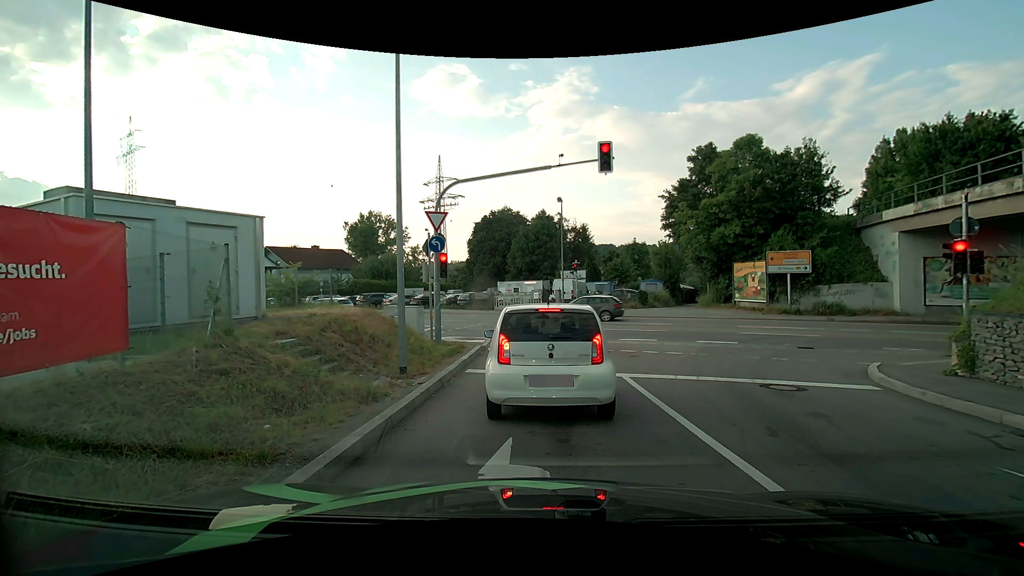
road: primary_link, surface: asphalt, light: Day
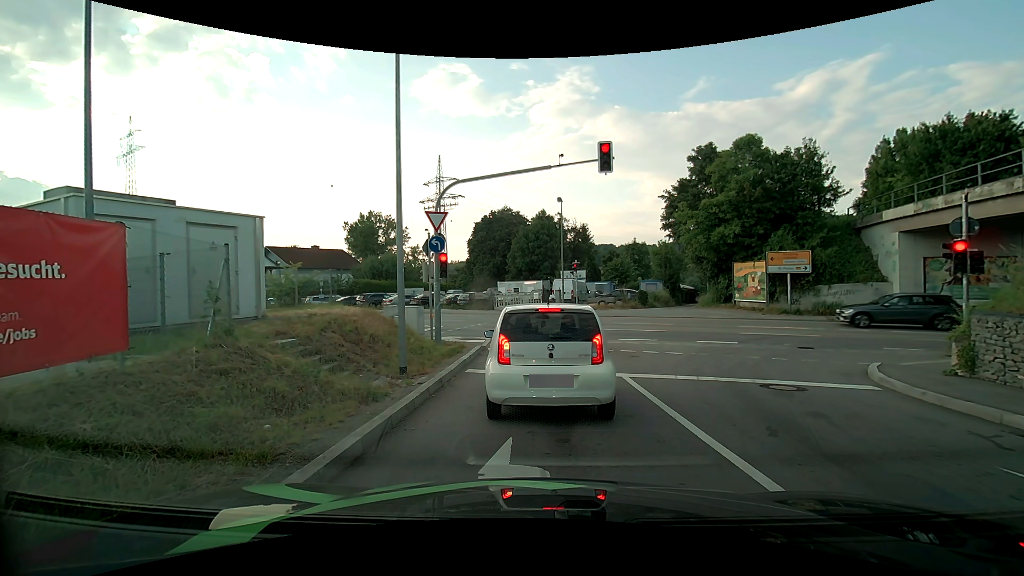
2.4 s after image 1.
(0.0, 0.0) m; 0°
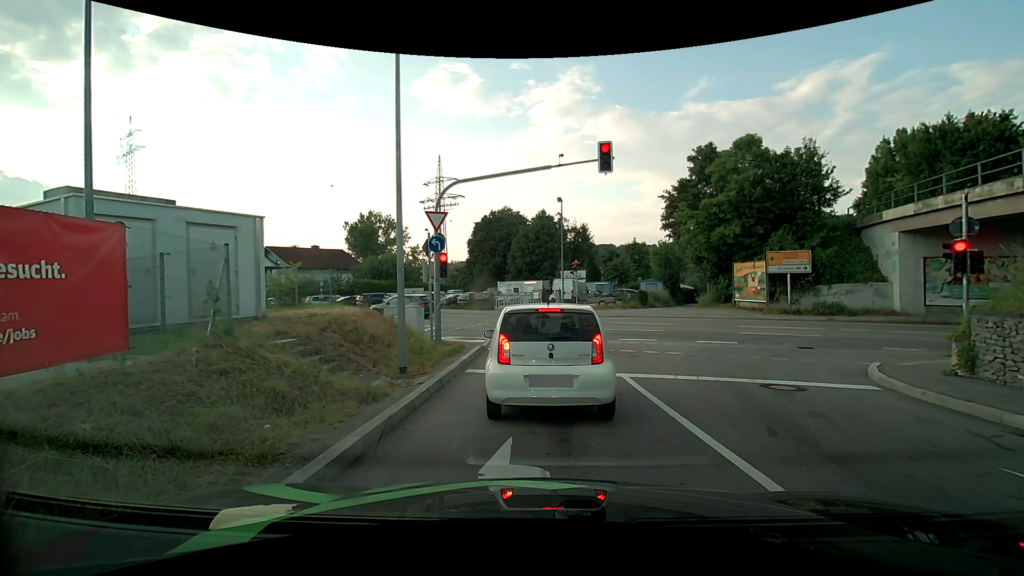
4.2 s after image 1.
(0.0, 0.0) m; 0°
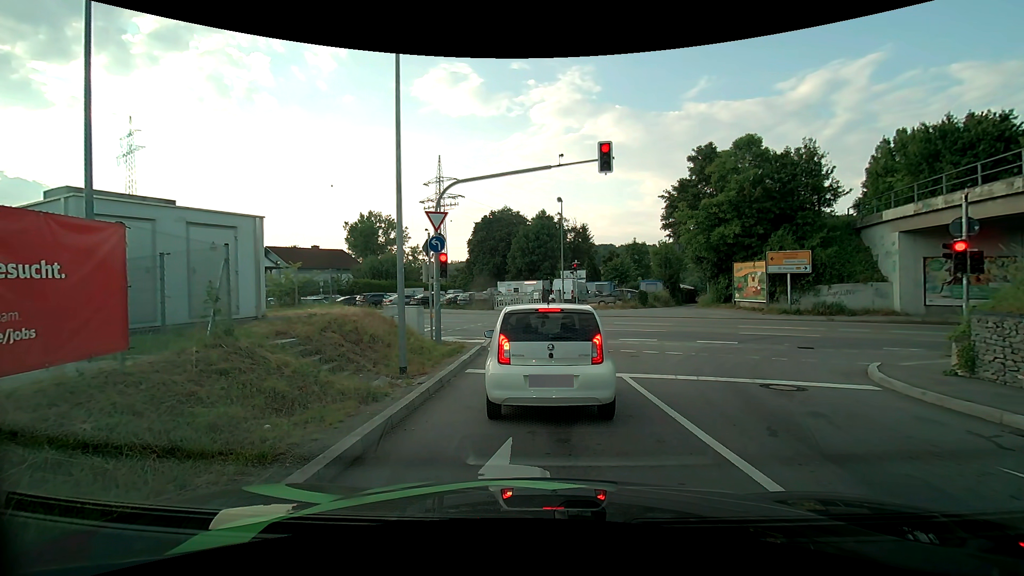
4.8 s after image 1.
(0.0, 0.0) m; 0°
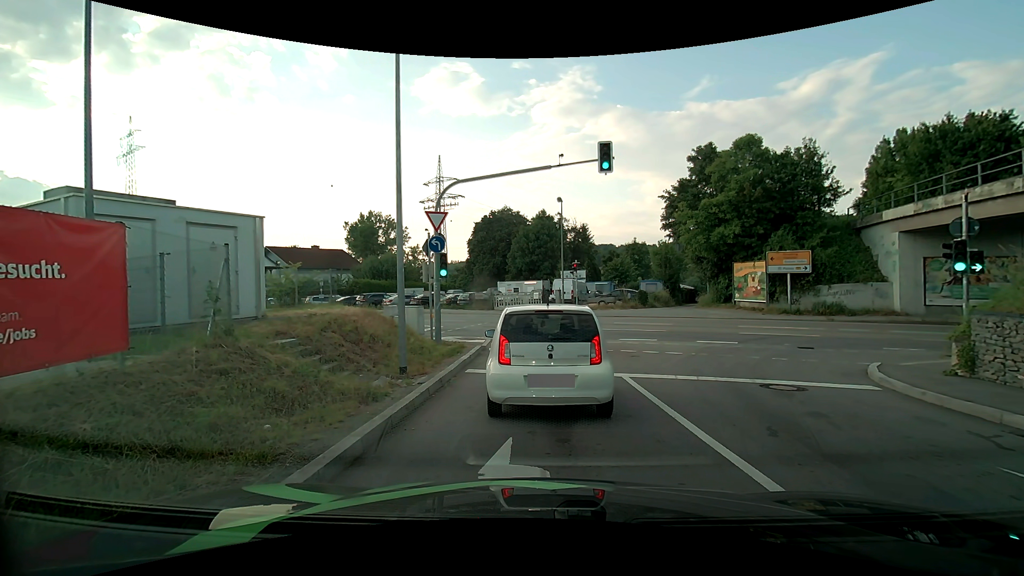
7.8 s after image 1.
(0.0, 0.0) m; 0°
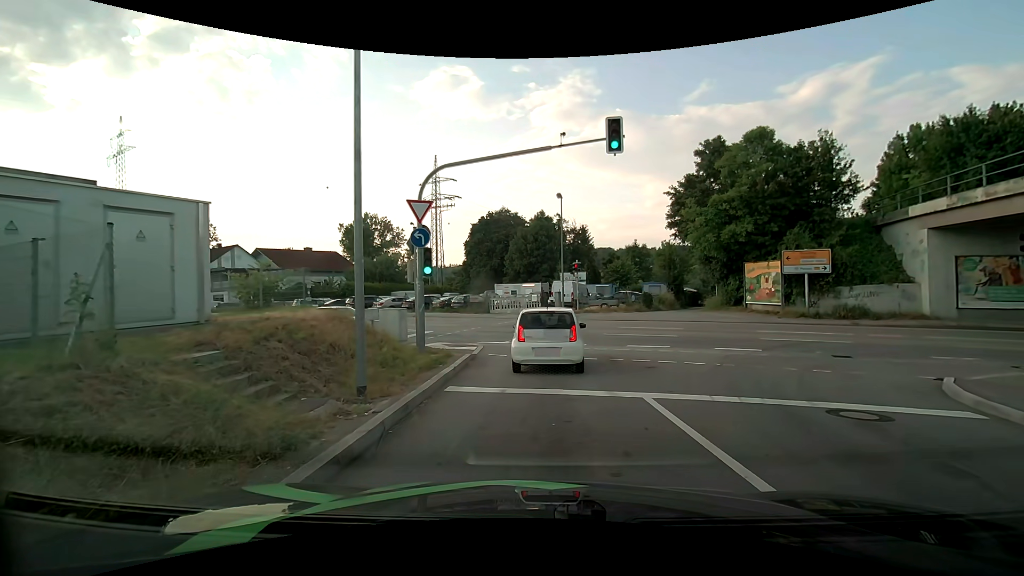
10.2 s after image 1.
(0.0, +2.5) m; +1°
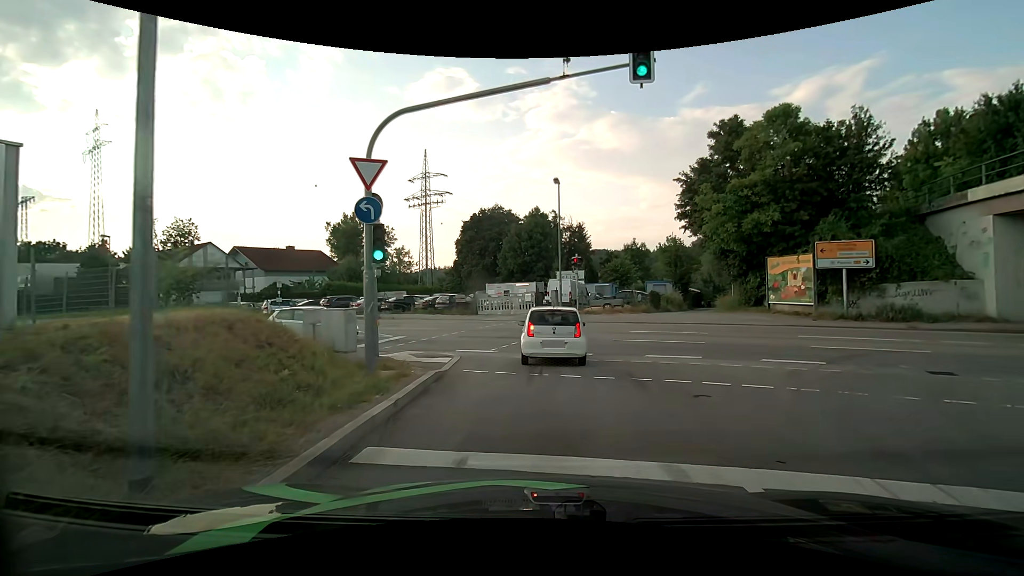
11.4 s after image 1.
(0.0, +4.3) m; +1°
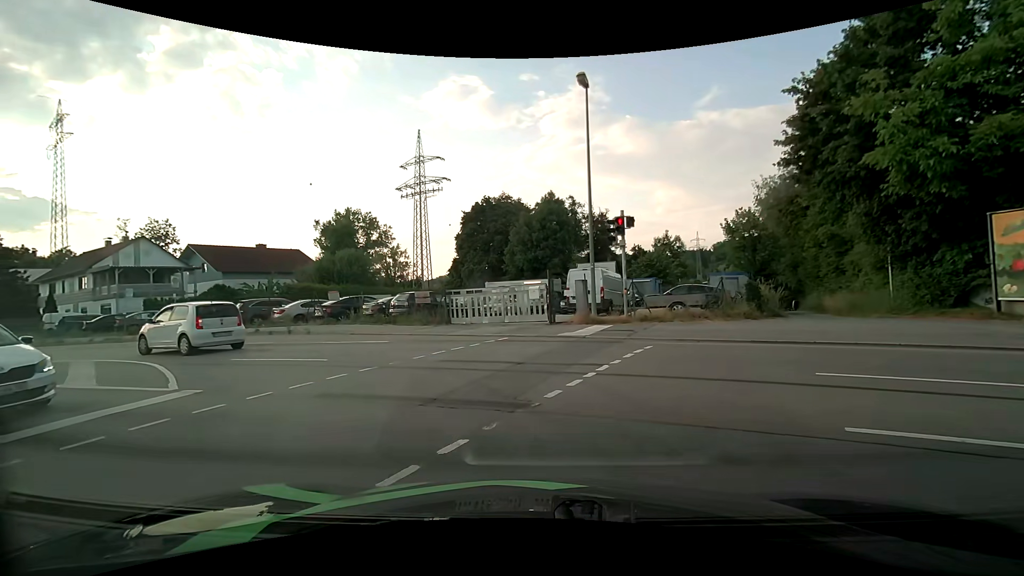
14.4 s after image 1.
(+0.1, +13.4) m; -1°
